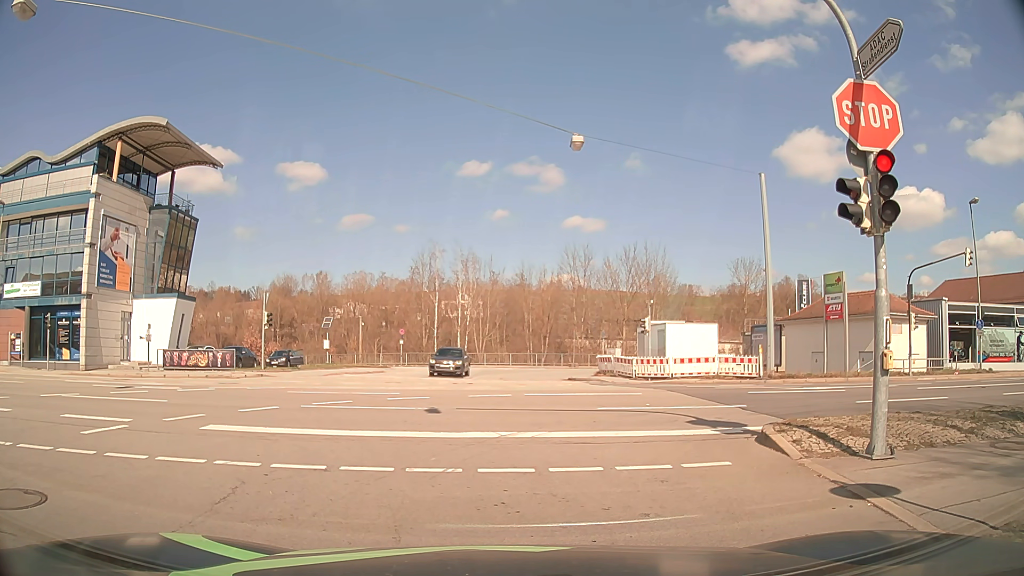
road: tertiary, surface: asphalt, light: Day
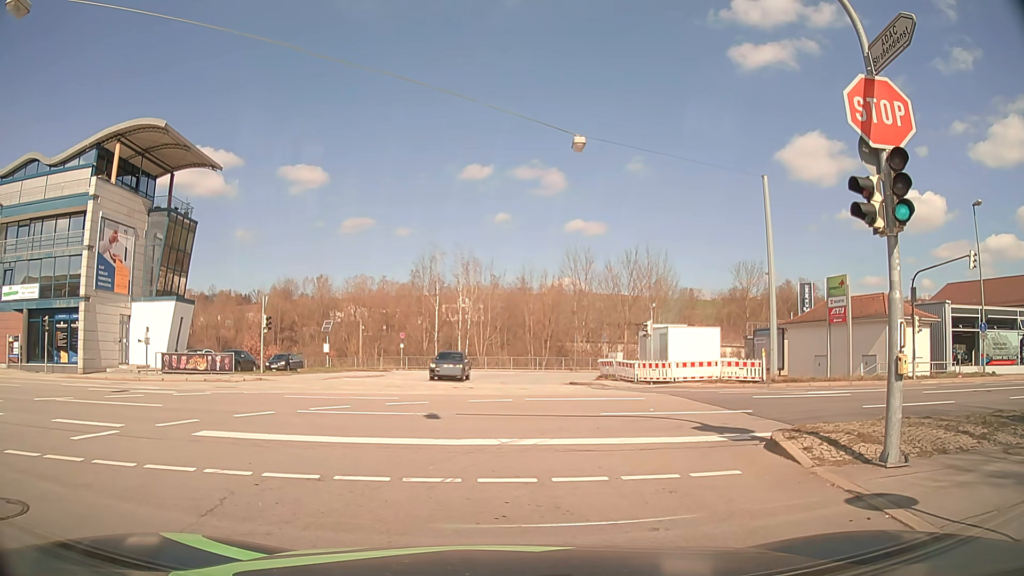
(0.0, +0.3) m; 0°
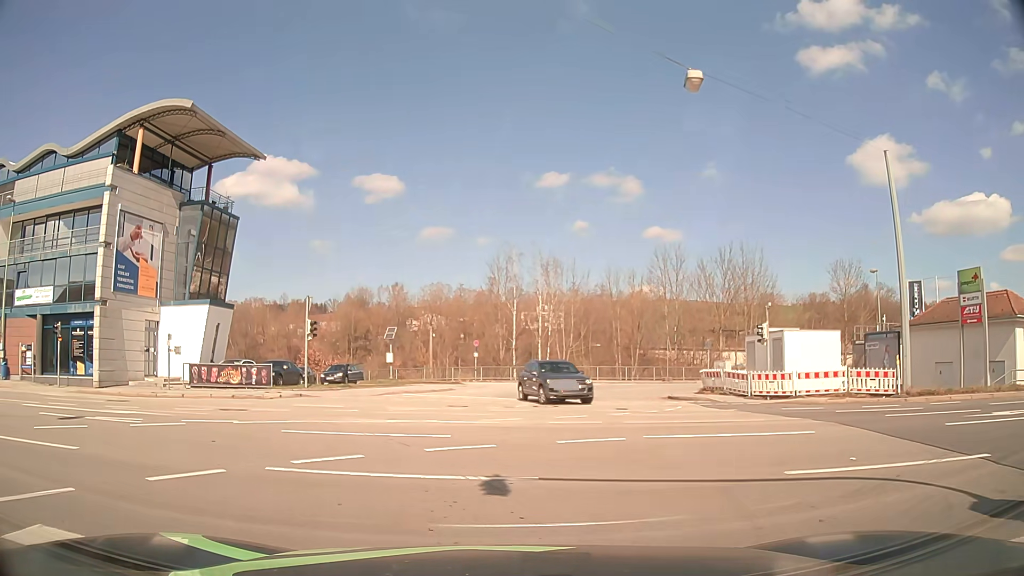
(-0.2, +6.1) m; -5°
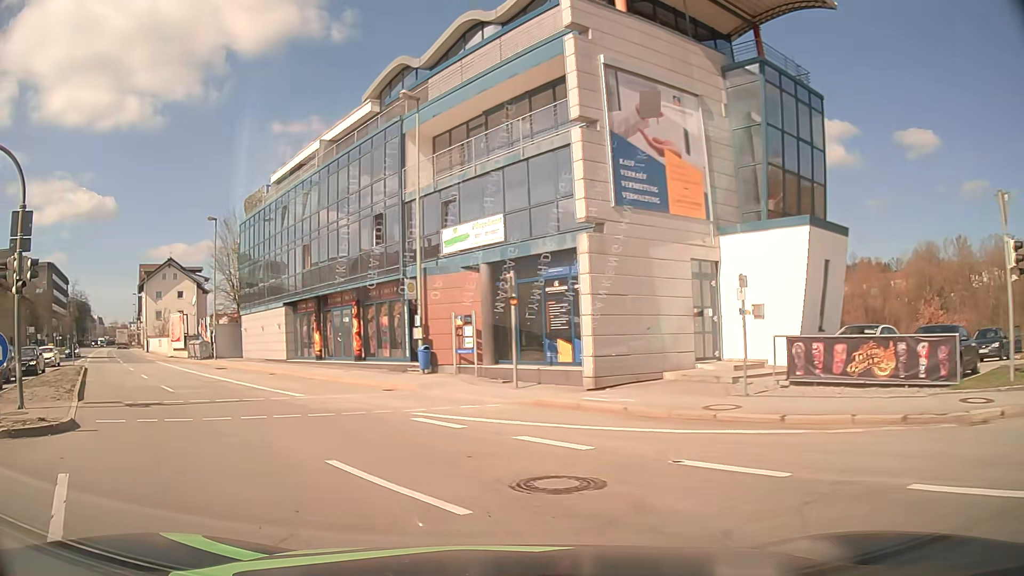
(-7.1, +15.5) m; -48°
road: primary
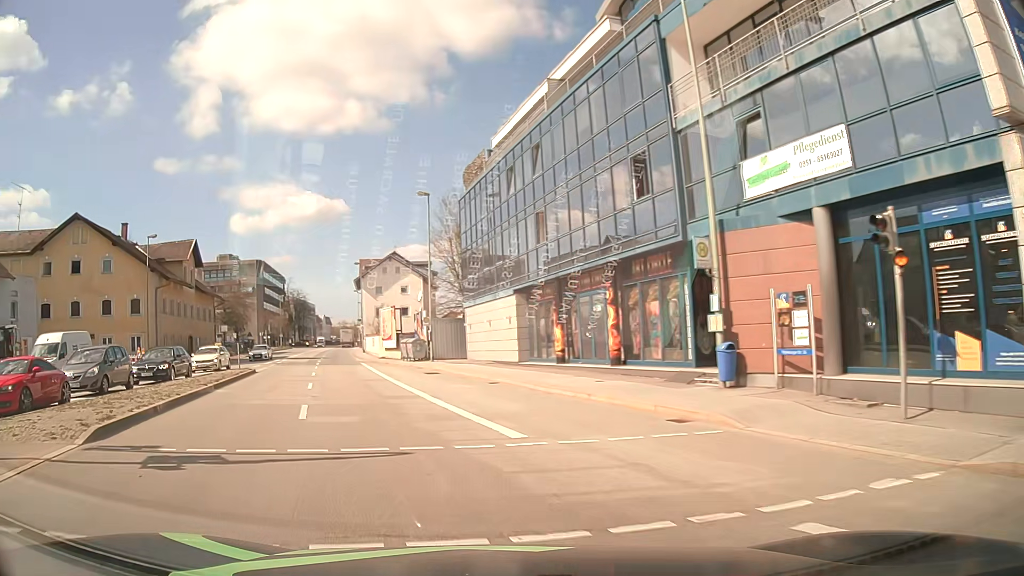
(-1.8, +8.7) m; -21°
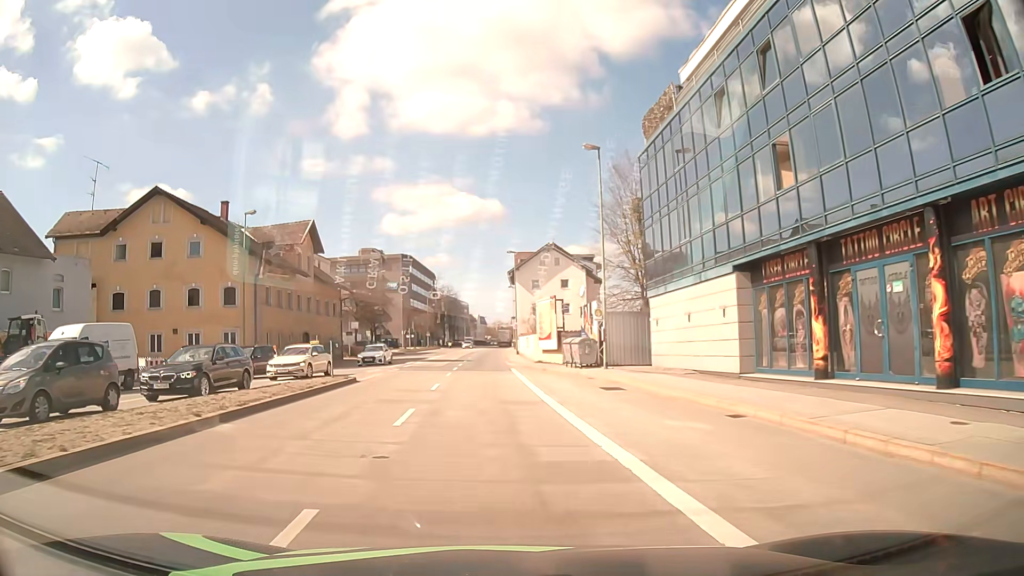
(-1.6, +10.3) m; -15°
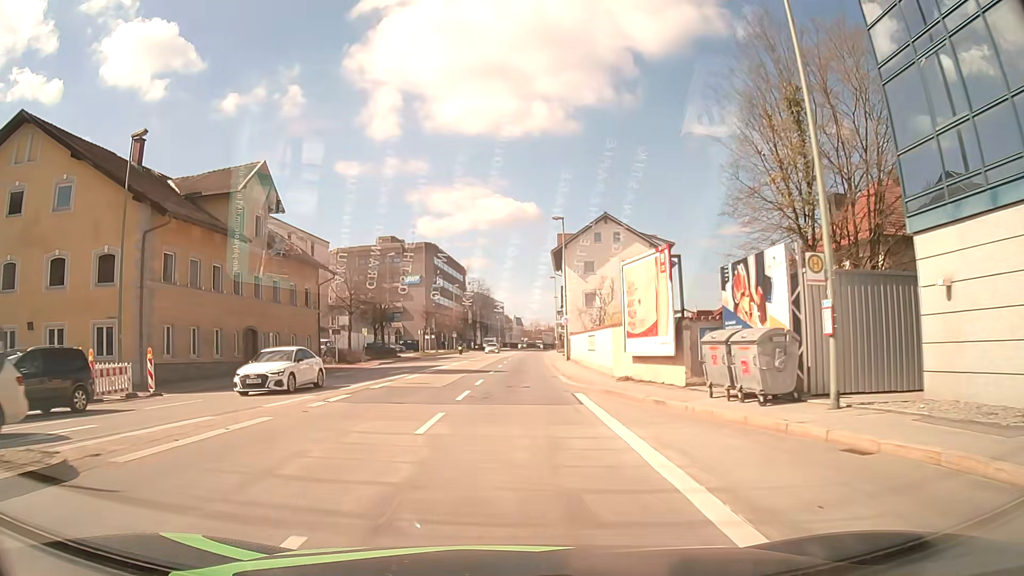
(-0.5, +19.2) m; -2°
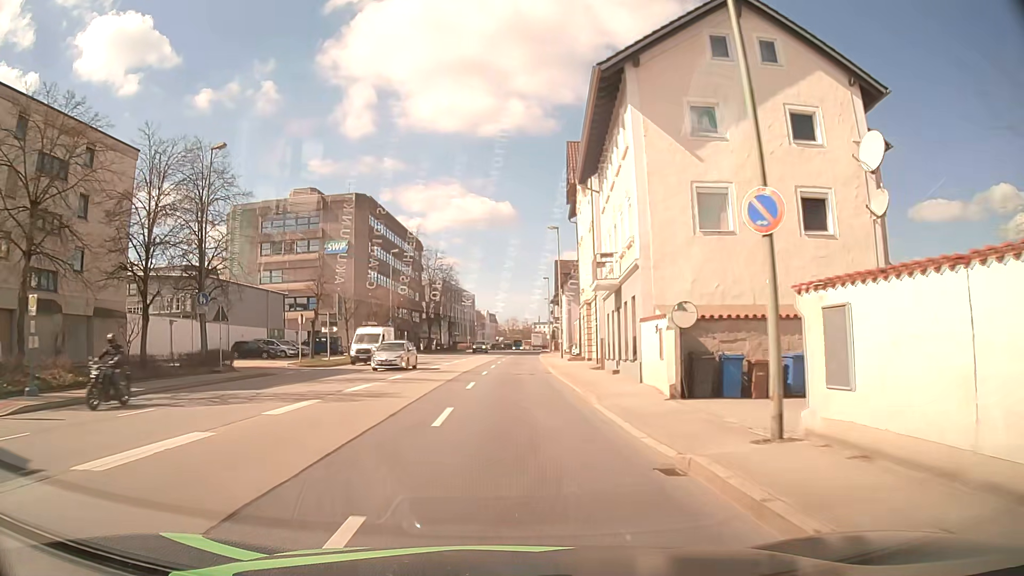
(+0.4, +39.3) m; +2°
